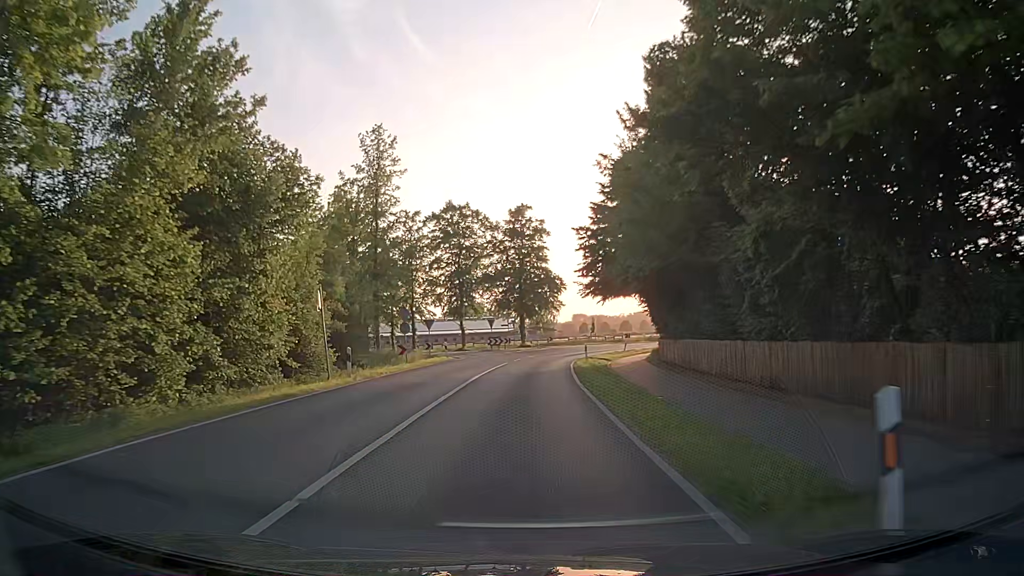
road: secondary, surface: asphalt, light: Day
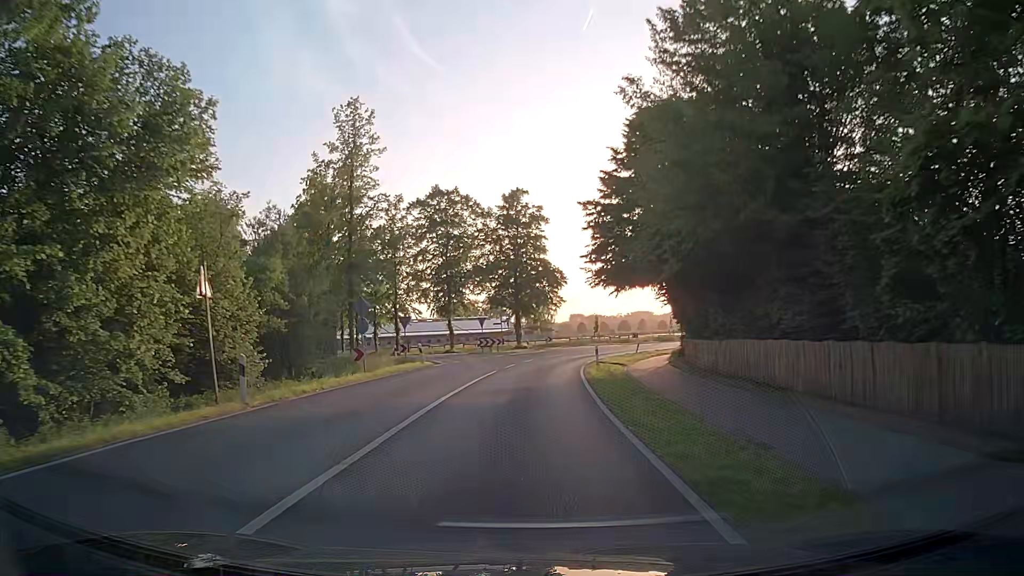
(0.0, +8.3) m; 0°
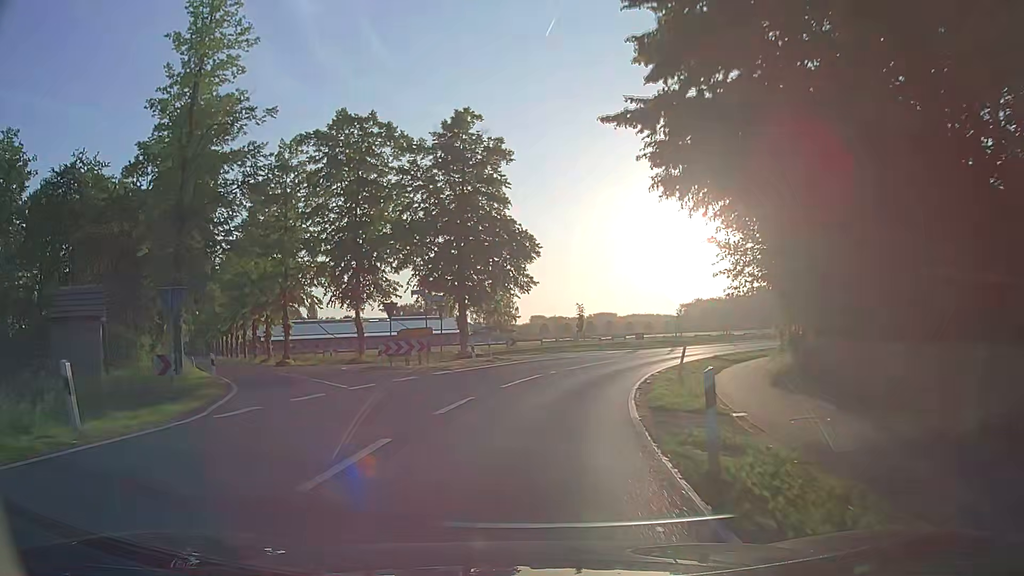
(+0.7, +24.2) m; +4°
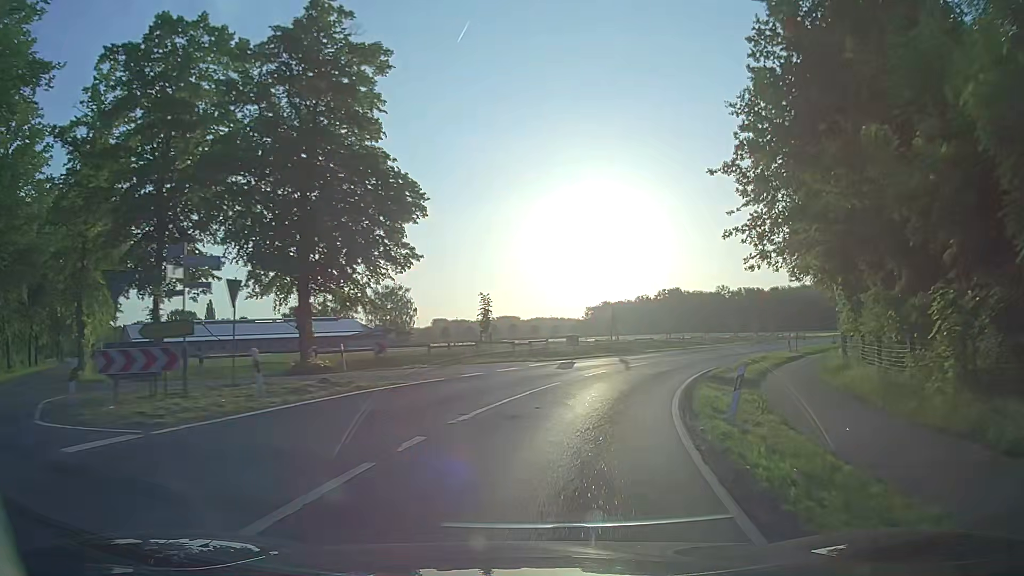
(+0.8, +15.6) m; +8°
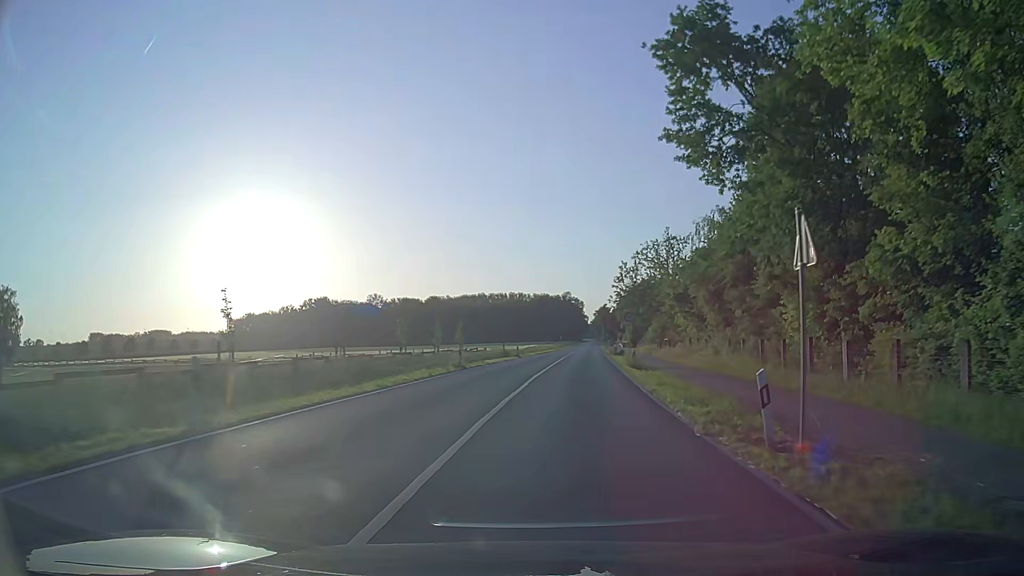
(+10.2, +37.3) m; +30°
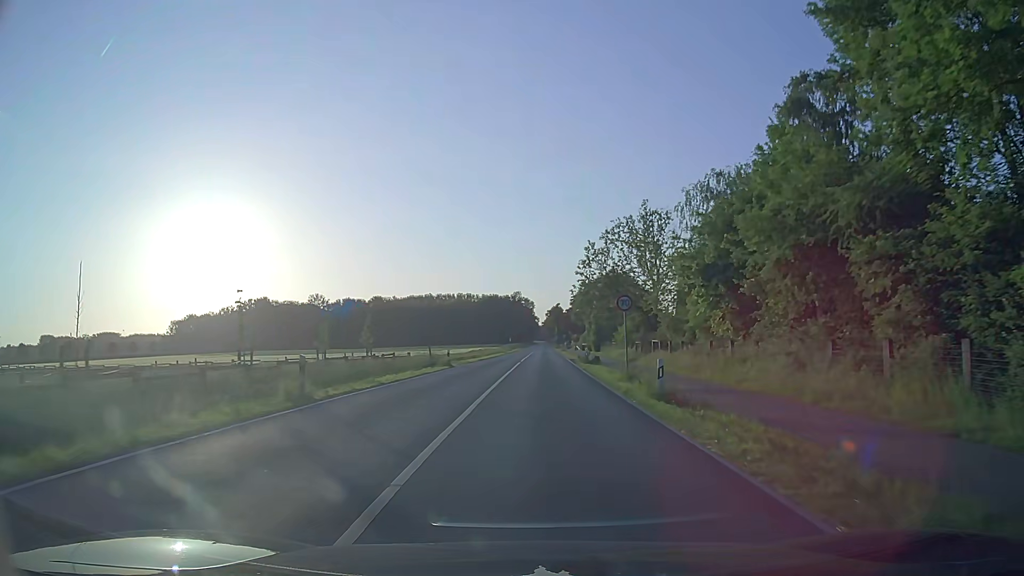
(+0.7, +16.5) m; +5°
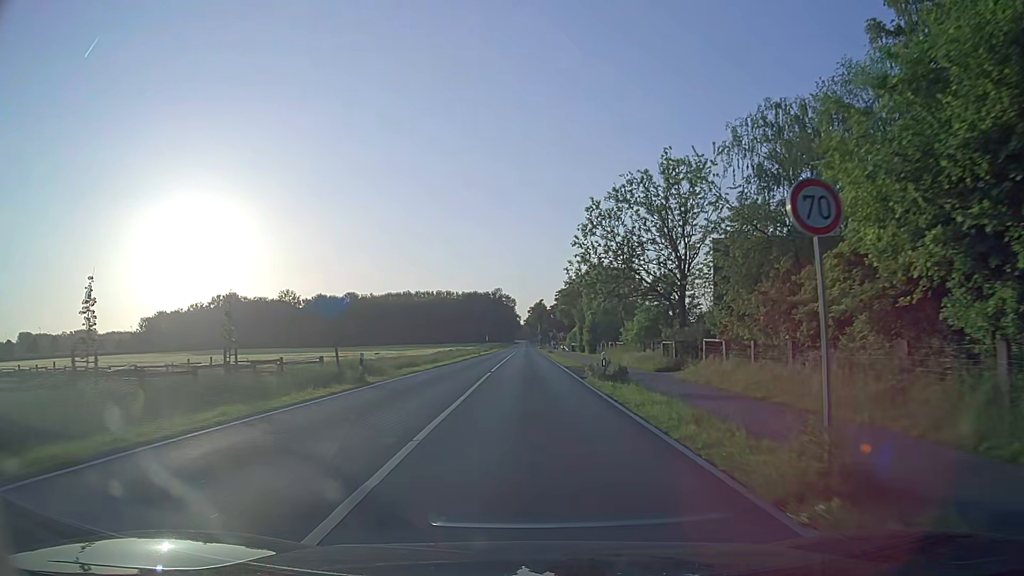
(+0.1, +17.2) m; +1°
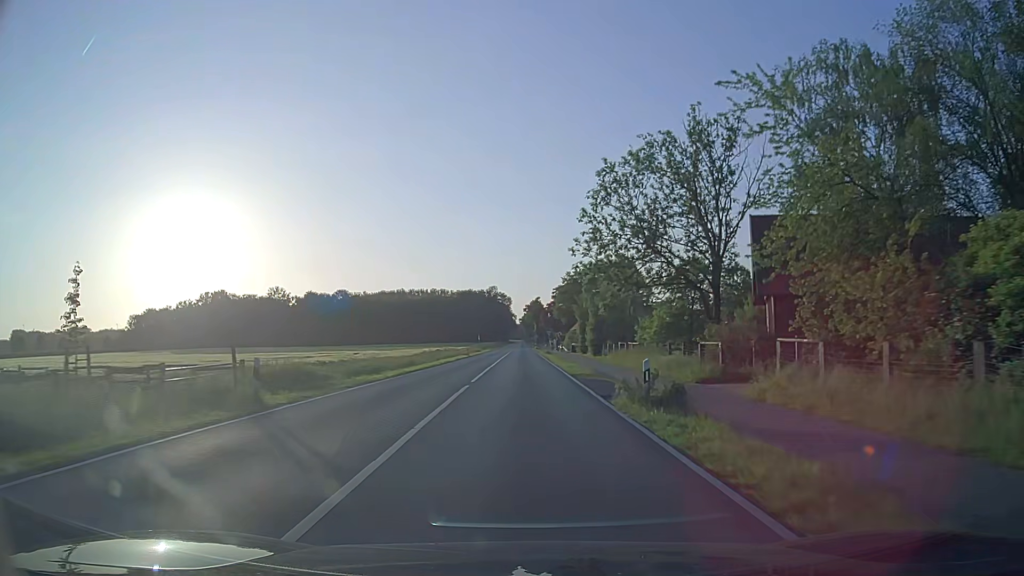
(+0.1, +8.8) m; +1°
